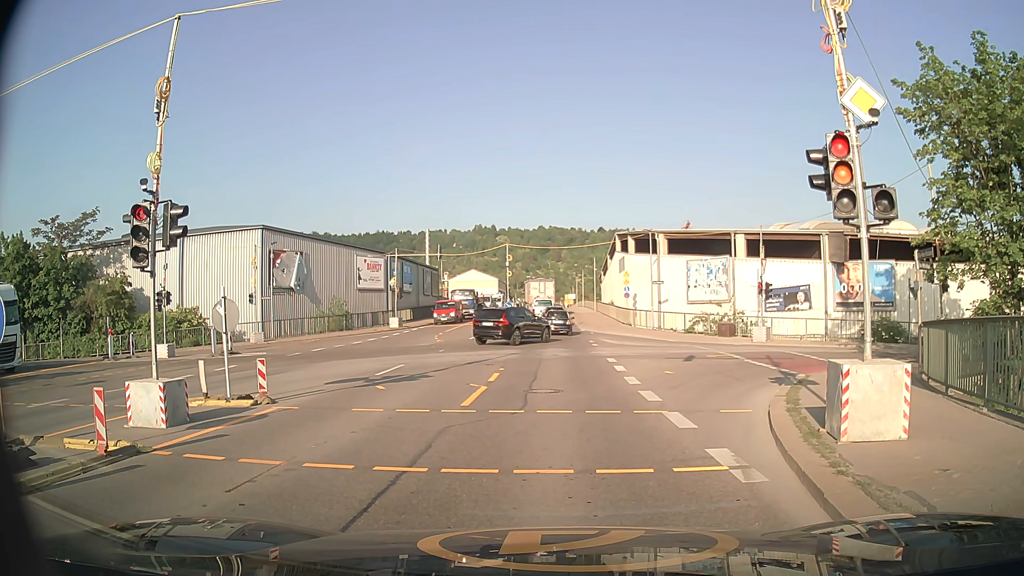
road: secondary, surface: asphalt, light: Day
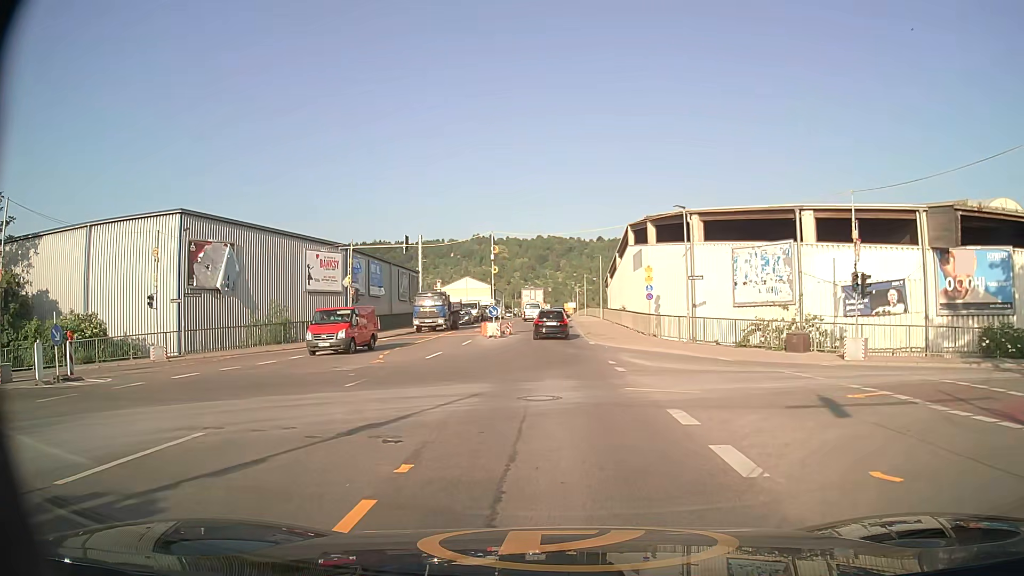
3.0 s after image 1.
(+0.1, +12.5) m; 0°
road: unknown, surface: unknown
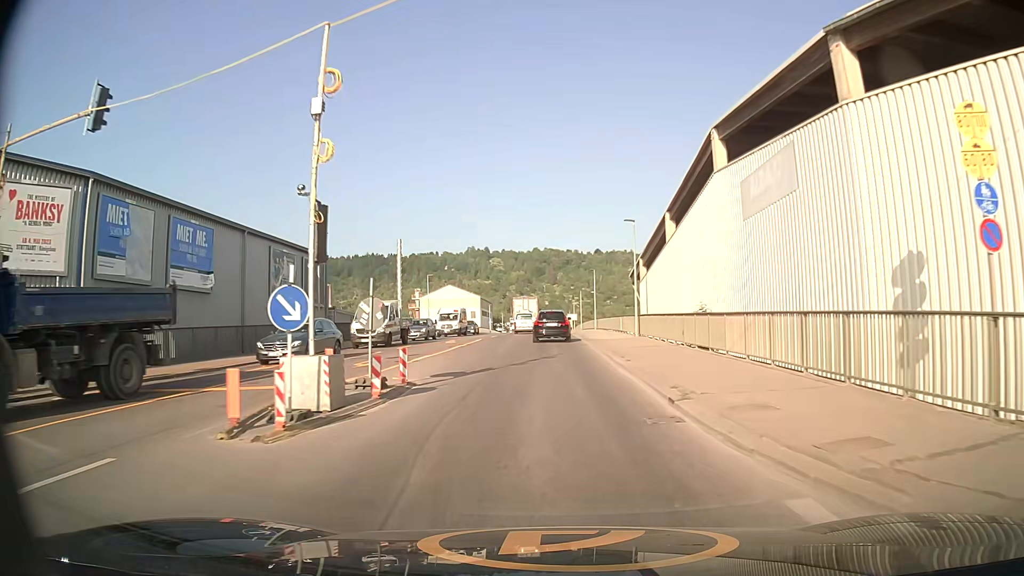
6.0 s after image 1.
(+0.2, +30.0) m; 0°
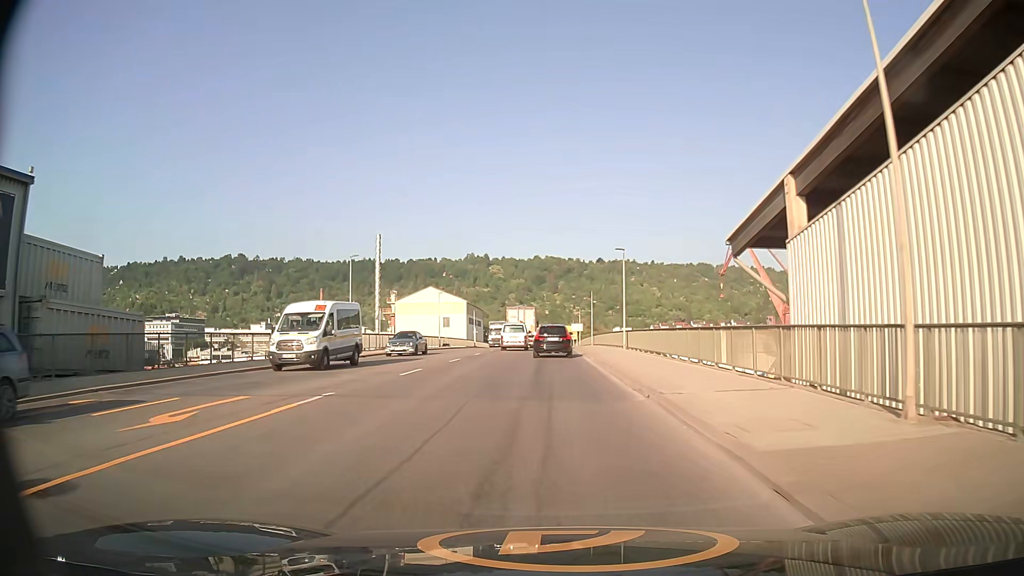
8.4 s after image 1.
(+0.4, +28.7) m; +1°
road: secondary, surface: asphalt
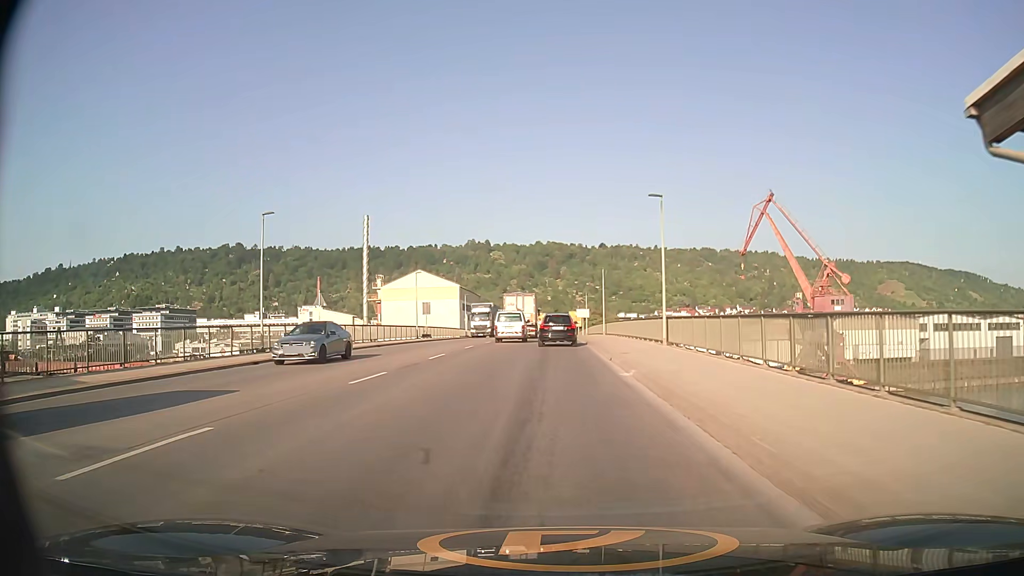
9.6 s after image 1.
(0.0, +14.5) m; -1°
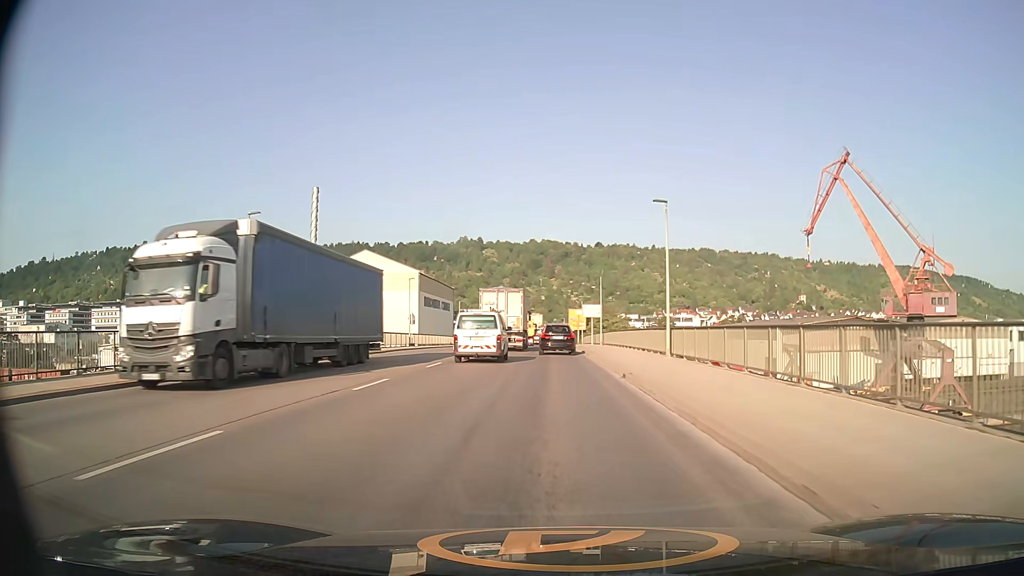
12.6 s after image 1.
(+0.2, +36.8) m; +1°
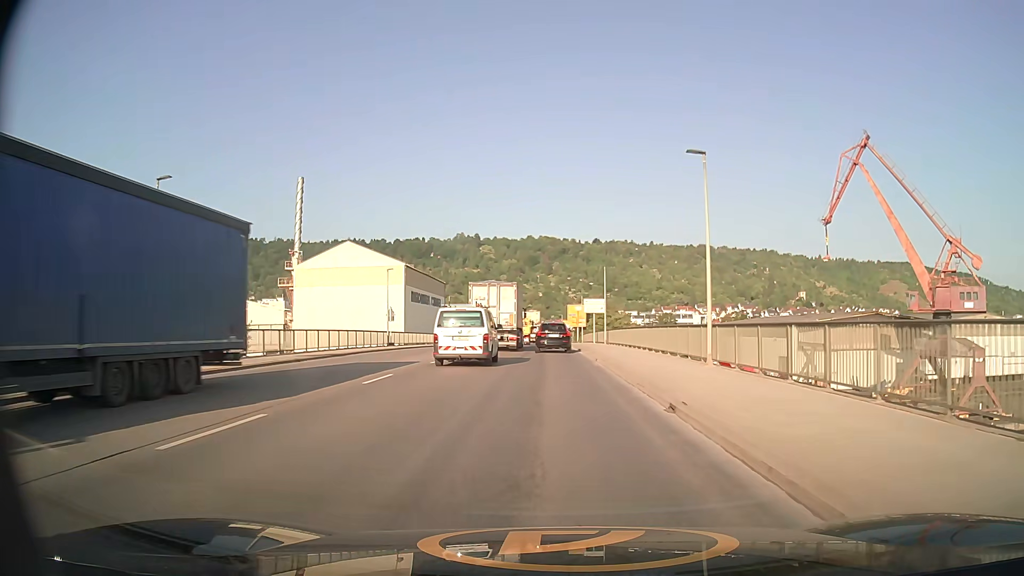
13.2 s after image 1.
(0.0, +7.6) m; 0°
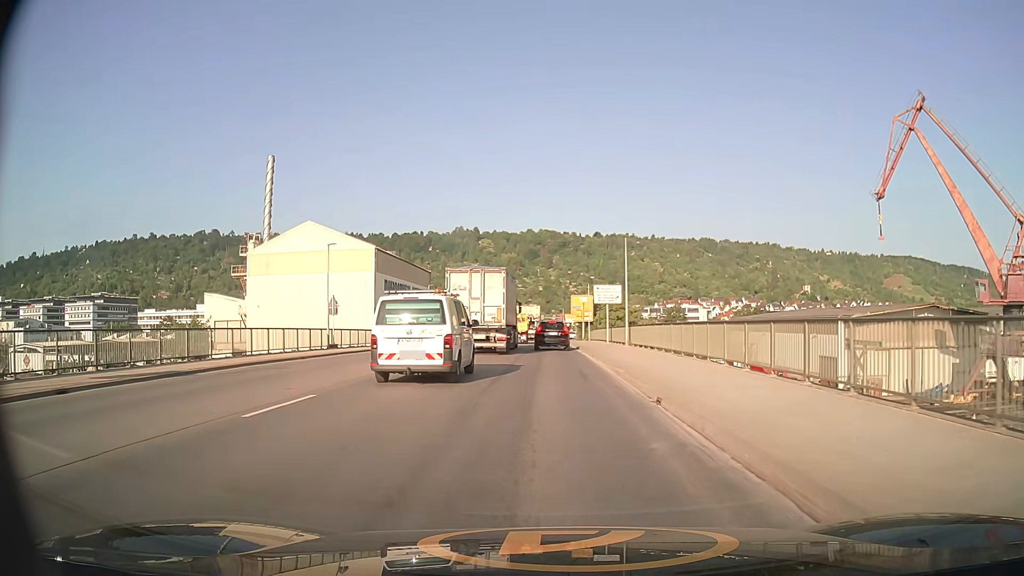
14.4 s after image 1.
(0.0, +15.4) m; 0°
(0, +10) (0, +20) (0, +30) (0, +40) (0, +50) (0, +60) (0, +70) (0, +80) (0, +90) (0, +100) m
